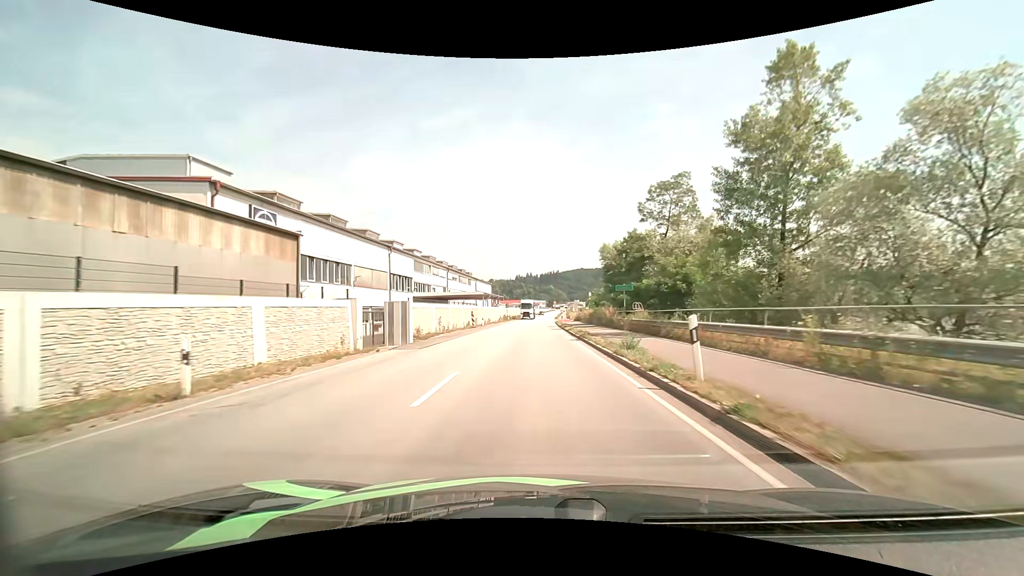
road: primary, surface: asphalt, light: Day
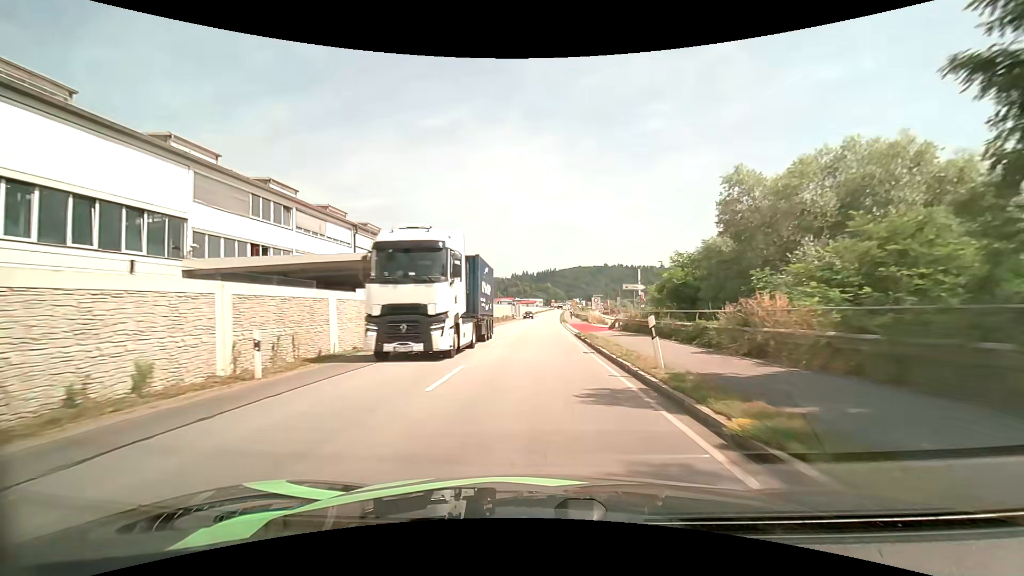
(0.0, +43.4) m; 0°
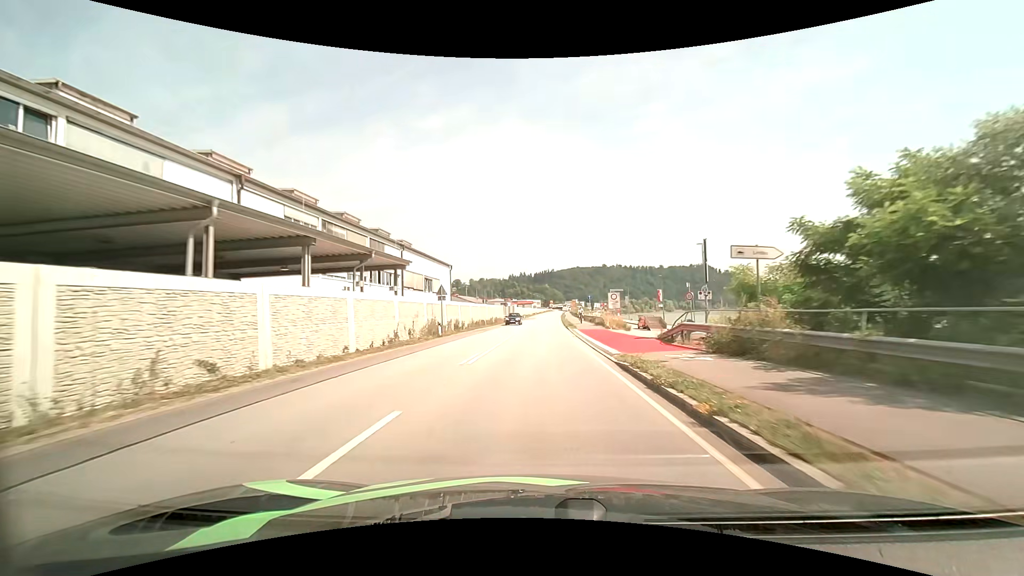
(+0.1, +17.1) m; 0°
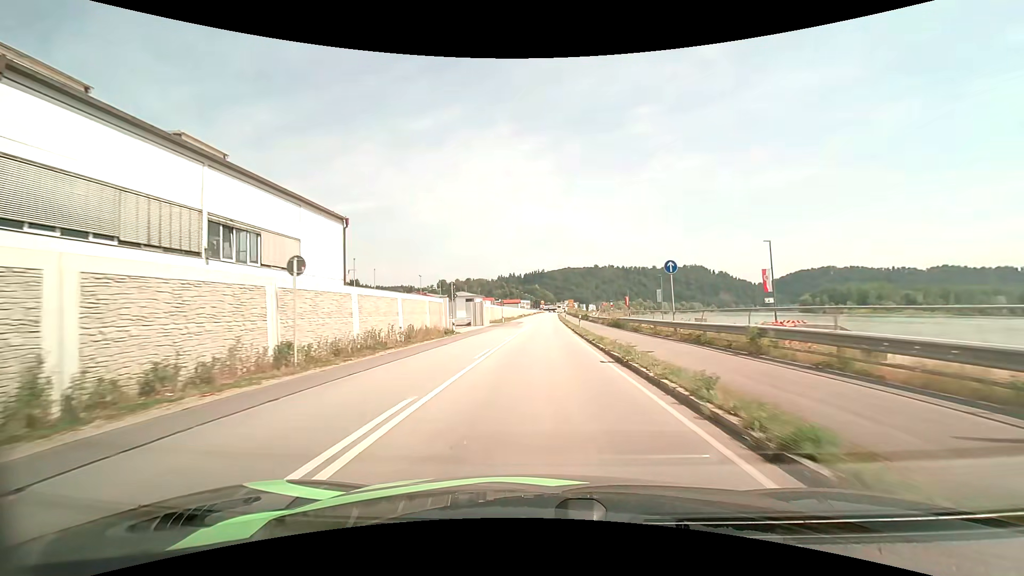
(+0.5, +43.2) m; +1°
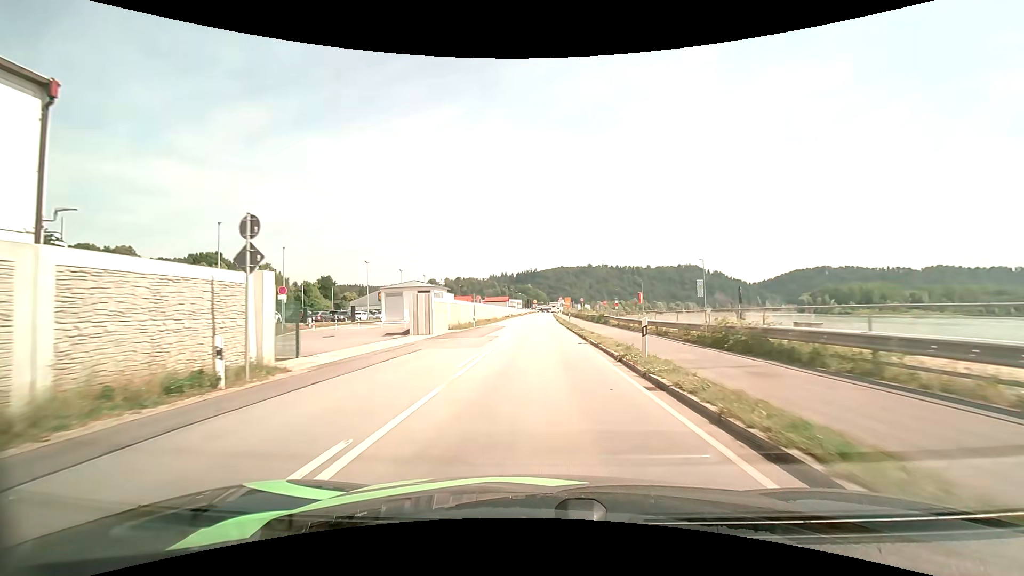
(+0.3, +25.1) m; +1°
(0, +10) (0, +20) (0, +30) (0, +40) (0, +50) (0, +60) (+1, +70) (+1, +80) (+1, +90) (+1, +100) m
